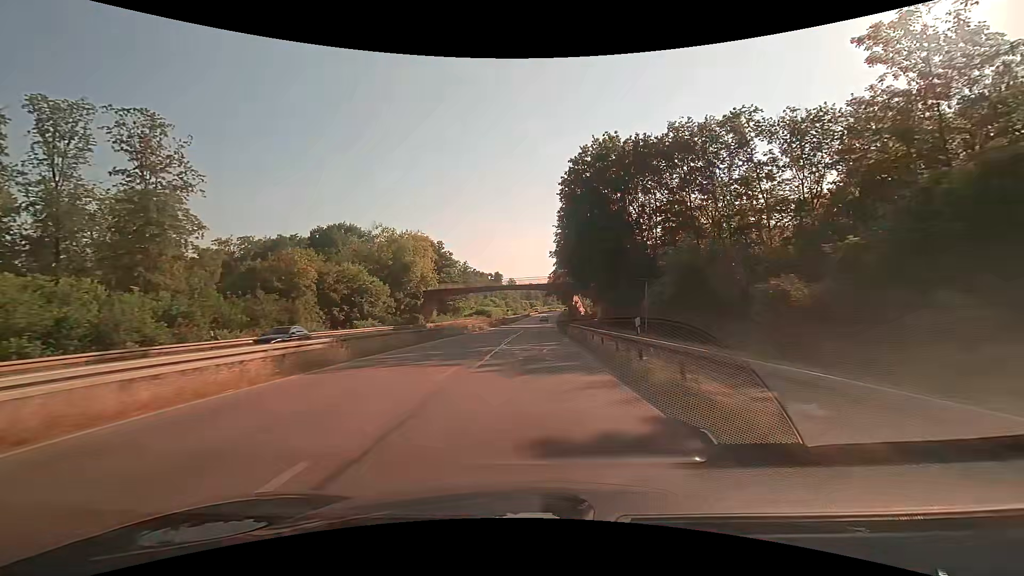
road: trunk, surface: asphalt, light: Day
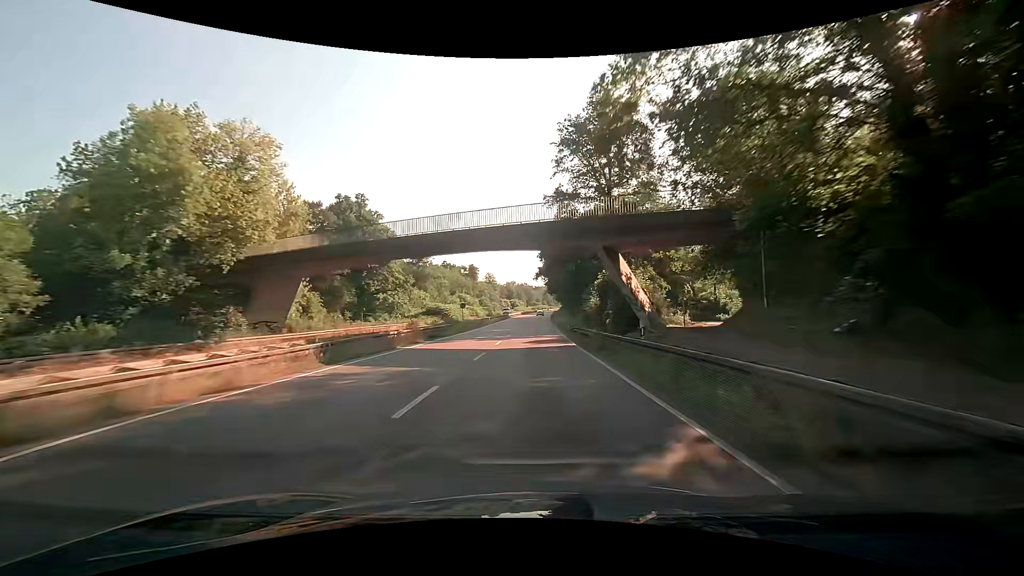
(+0.8, +49.0) m; +2°
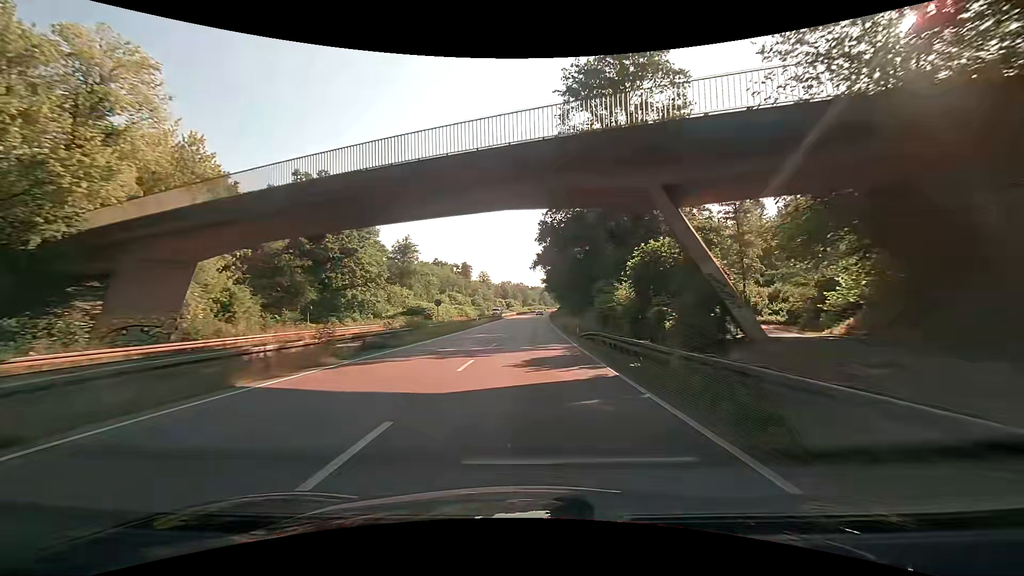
(0.0, +12.4) m; +1°
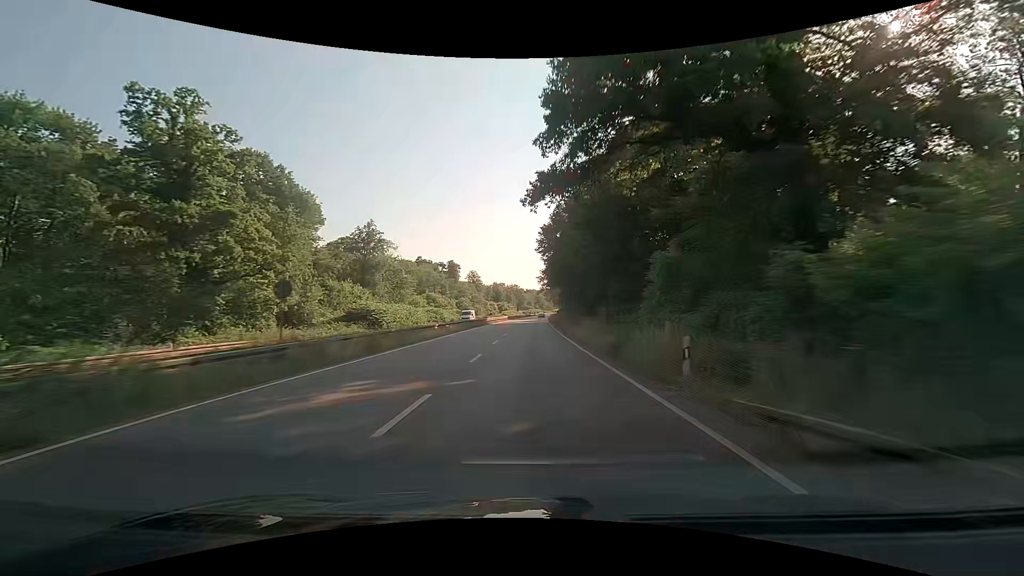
(+0.1, +24.9) m; +1°
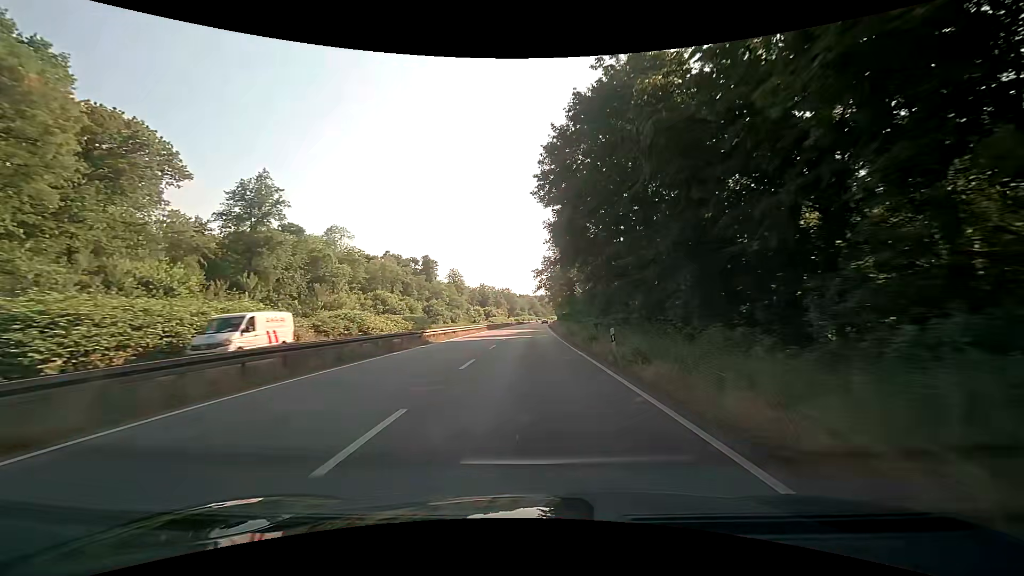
(-0.1, +37.5) m; 0°
